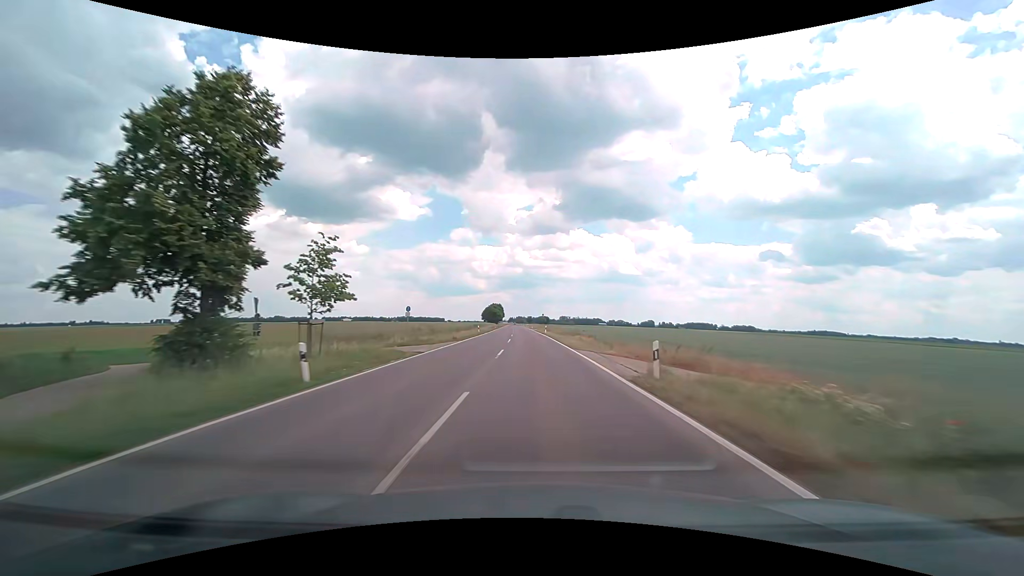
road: tertiary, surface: asphalt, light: Day
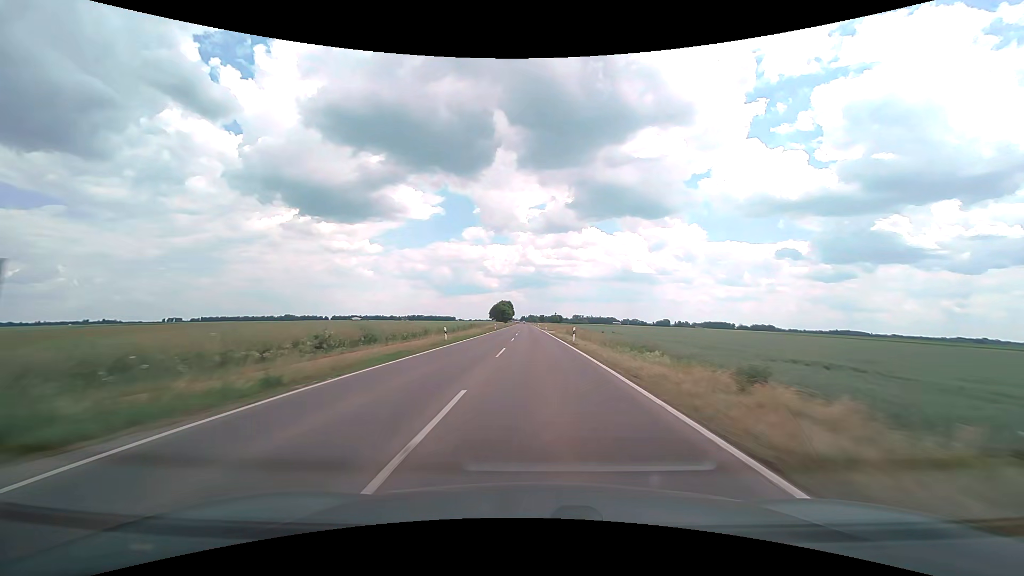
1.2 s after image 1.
(-0.4, +30.3) m; -1°
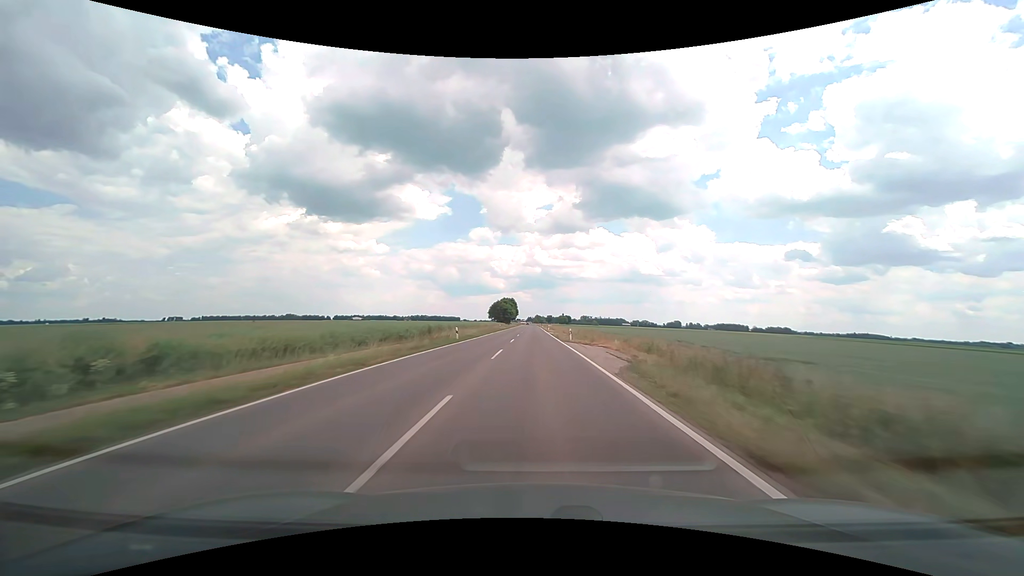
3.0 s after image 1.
(-0.4, +46.0) m; -1°
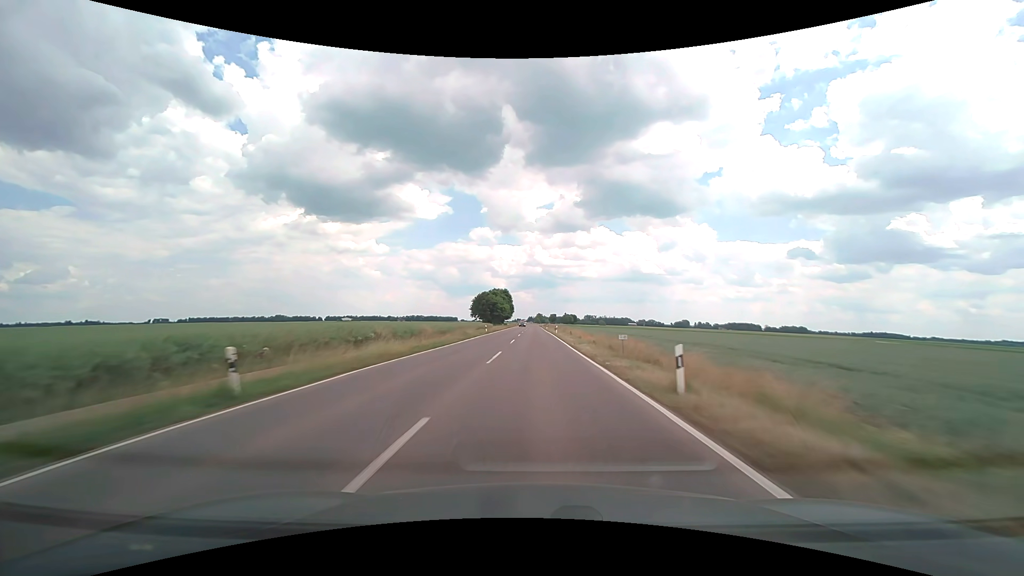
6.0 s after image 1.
(-0.3, +77.4) m; 0°
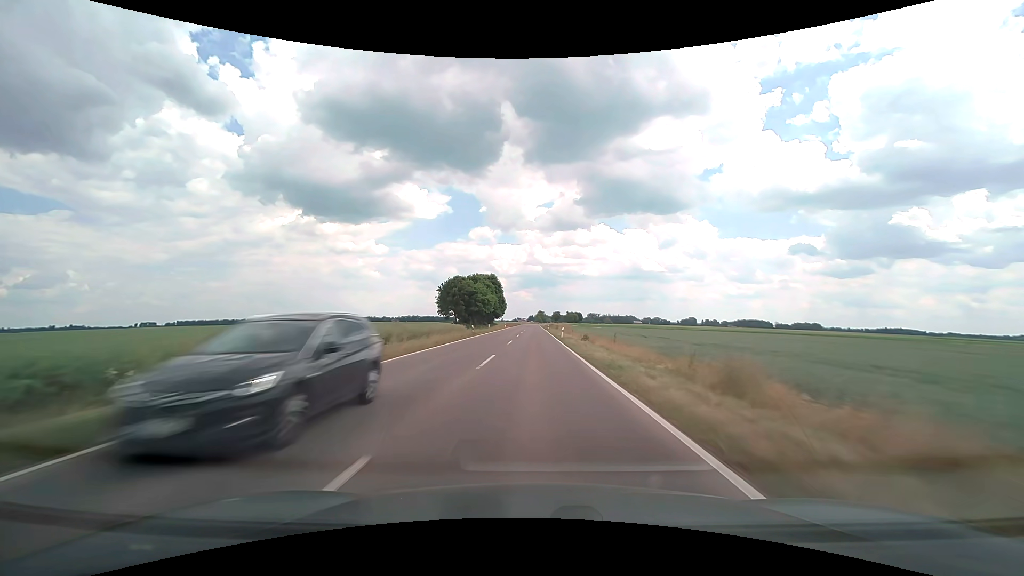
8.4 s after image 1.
(+0.2, +62.2) m; 0°
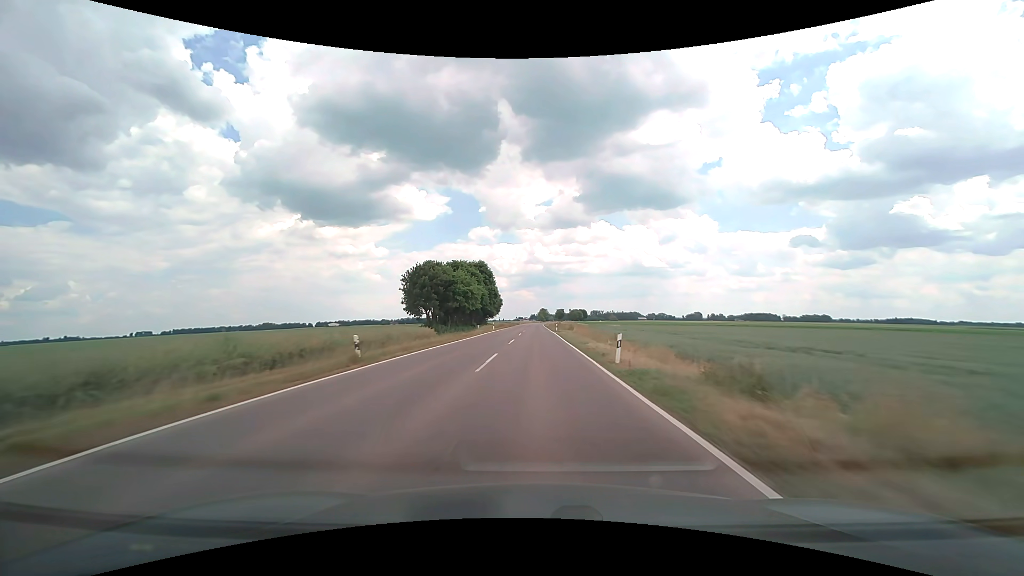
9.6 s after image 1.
(0.0, +31.2) m; 0°
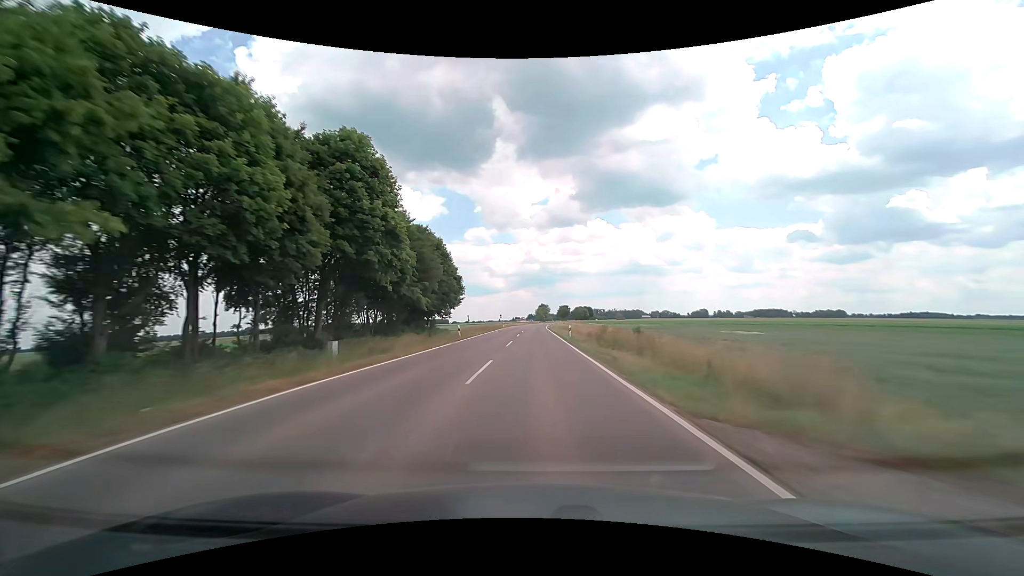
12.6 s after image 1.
(-0.1, +77.9) m; 0°
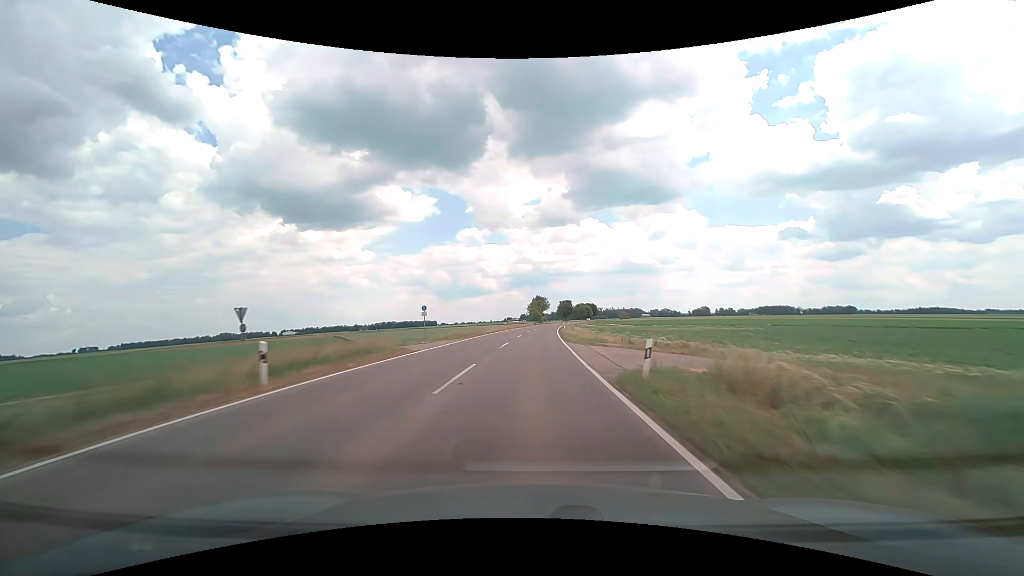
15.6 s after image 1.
(+0.3, +76.5) m; +1°
(0, +10) (0, +20) (0, +30) (0, +40) (0, +50) (+1, +60) (+1, +70) (+2, +80) (+3, +90) (+3, +100) m
